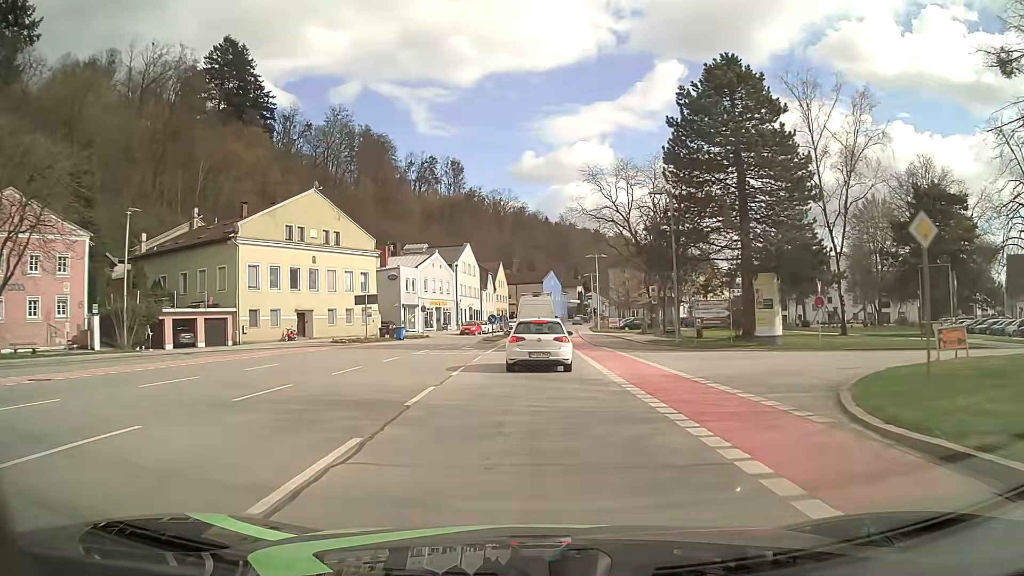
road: secondary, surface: asphalt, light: Day
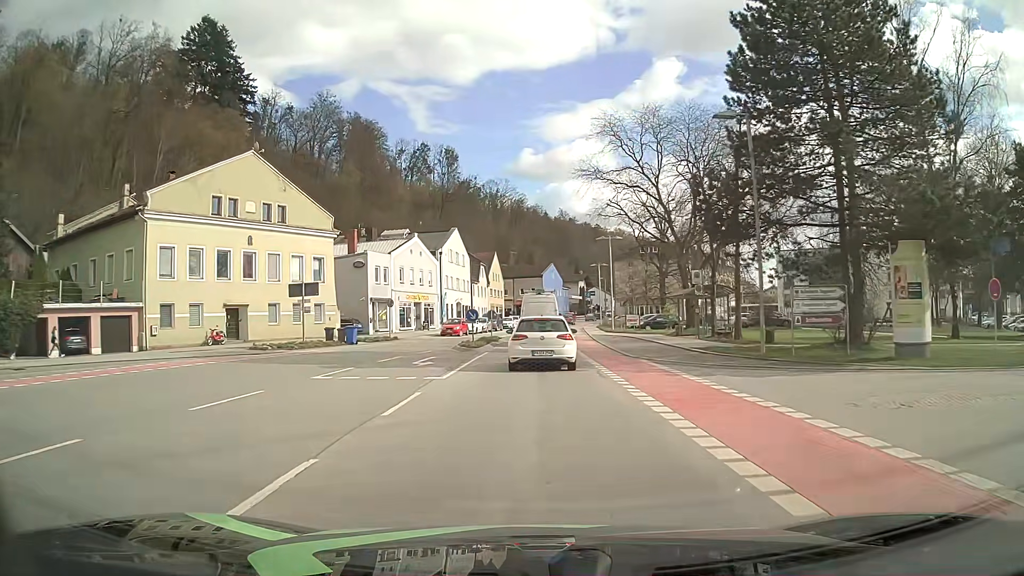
(+0.1, +13.5) m; 0°
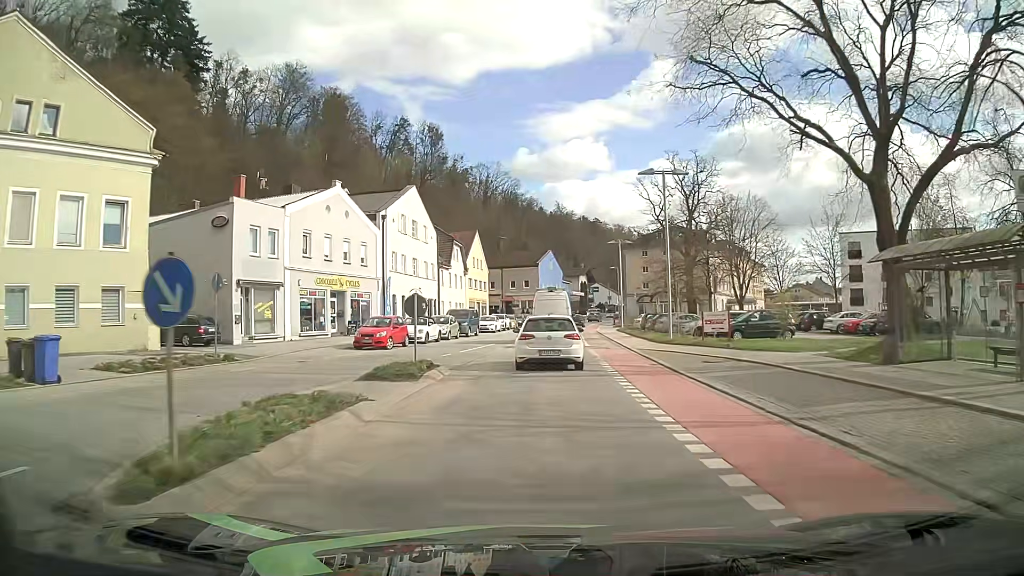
(+0.1, +26.0) m; 0°
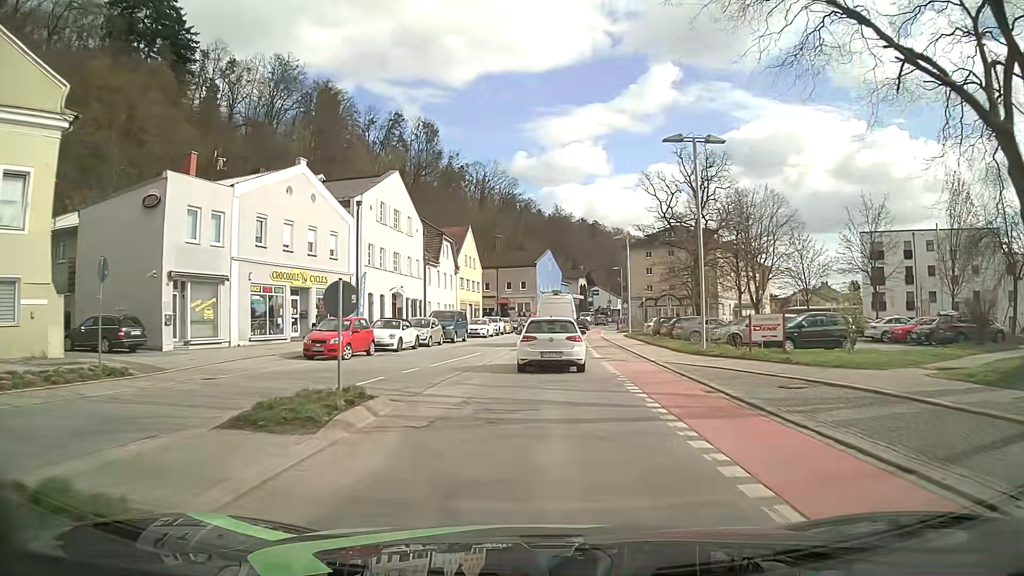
(0.0, +6.6) m; 0°
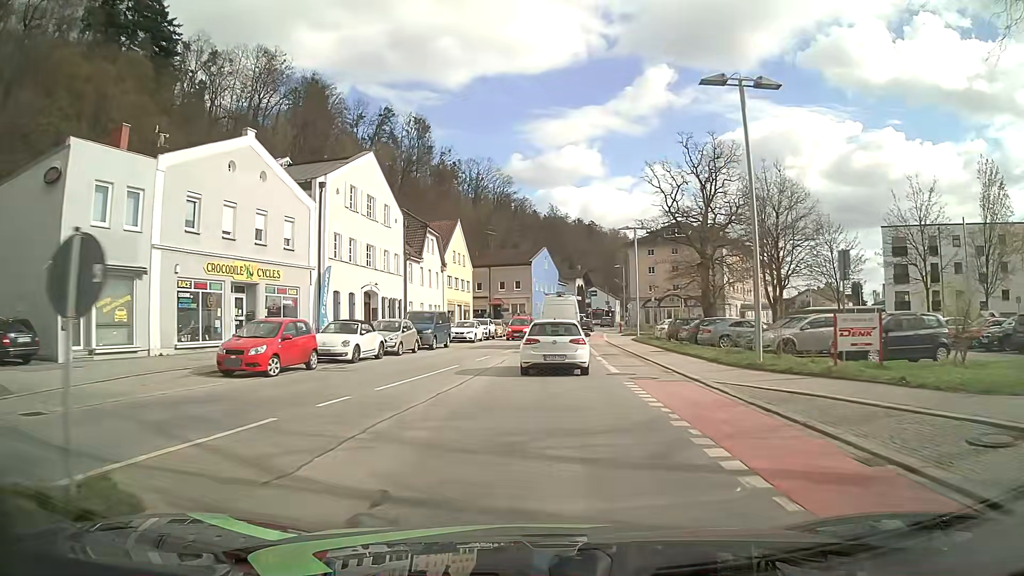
(+0.1, +6.7) m; +1°
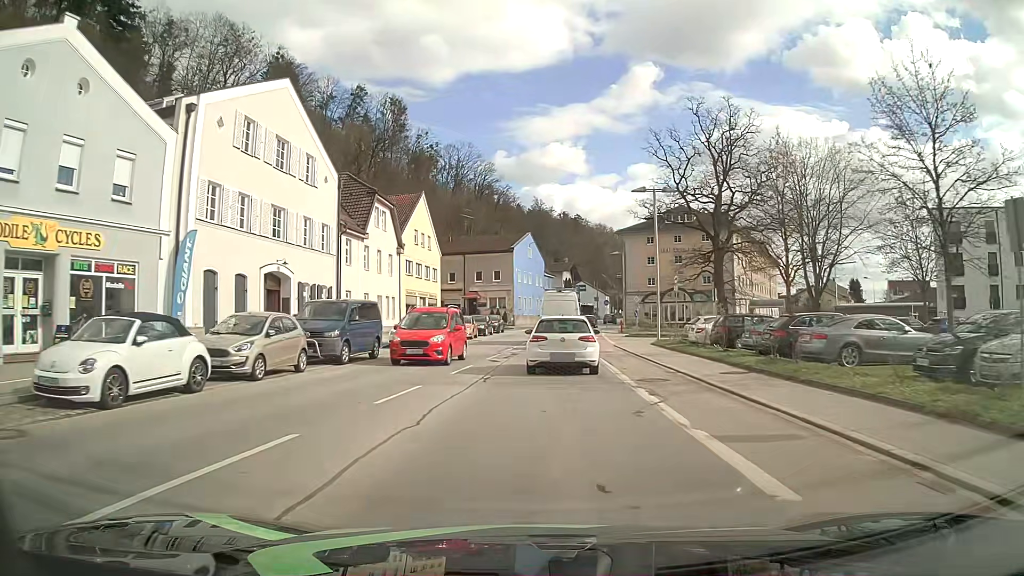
(+0.1, +13.5) m; +1°
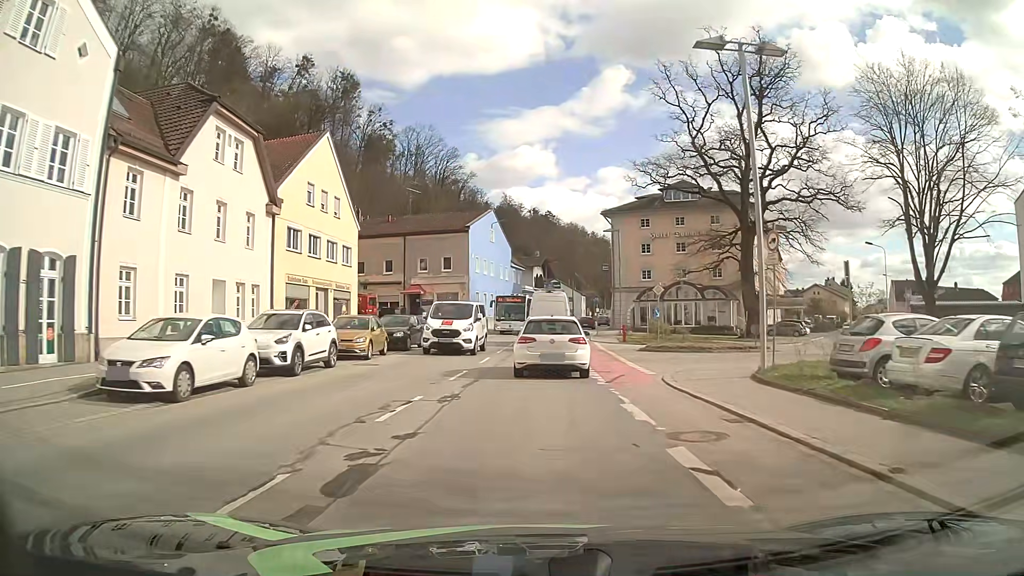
(+0.5, +19.6) m; +3°
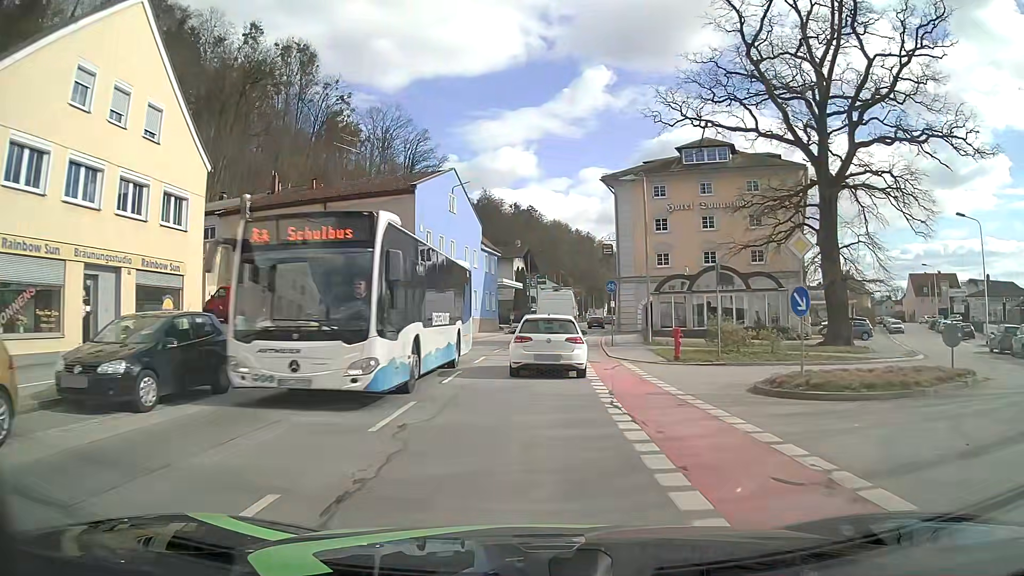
(+0.2, +18.7) m; +1°
(0, +10) (0, +20) (+1, +30) (+1, +40) (+3, +50) (+4, +60) (+5, +70) (+7, +80) (+9, +89) (+10, +99) m
